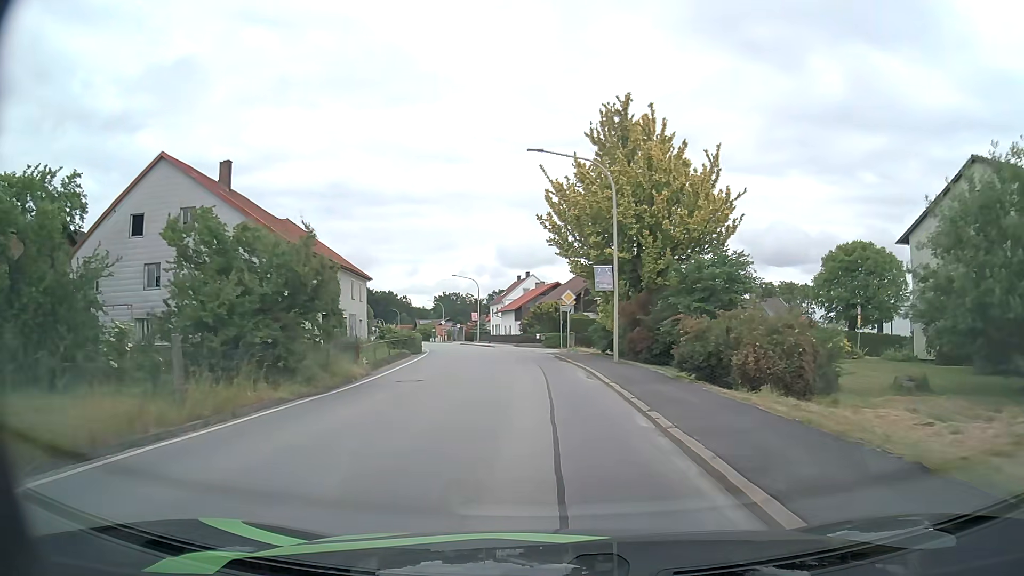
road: secondary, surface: asphalt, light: Day
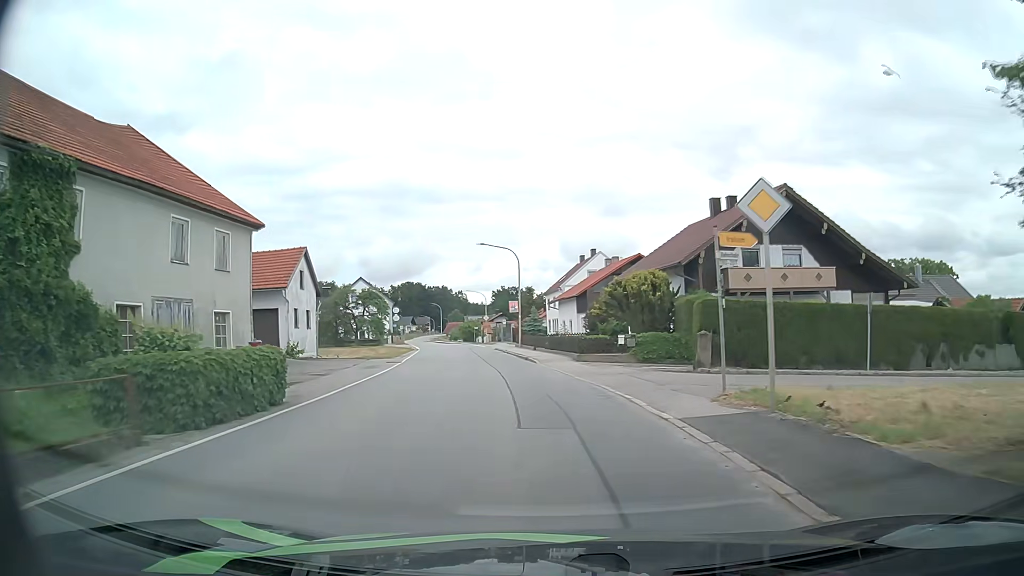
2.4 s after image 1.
(-0.9, +26.5) m; -5°
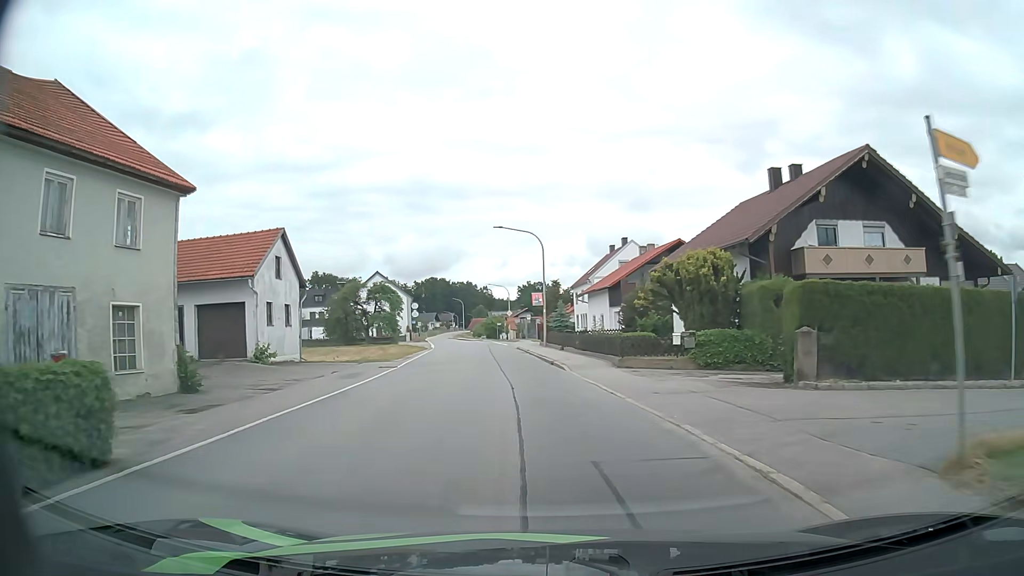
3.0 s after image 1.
(-0.2, +6.3) m; -3°
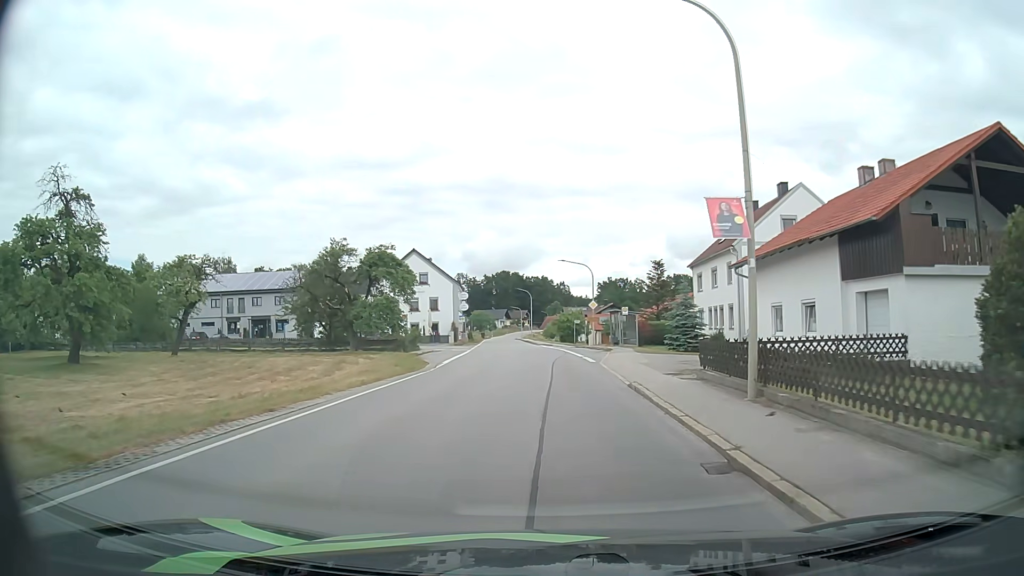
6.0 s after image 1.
(-2.1, +30.2) m; -6°
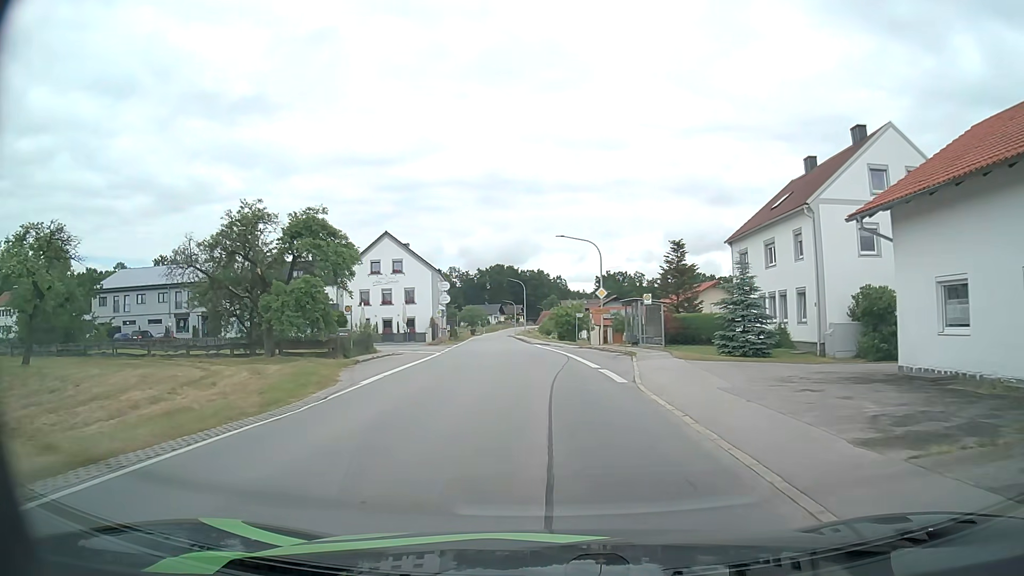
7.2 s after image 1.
(0.0, +13.2) m; 0°
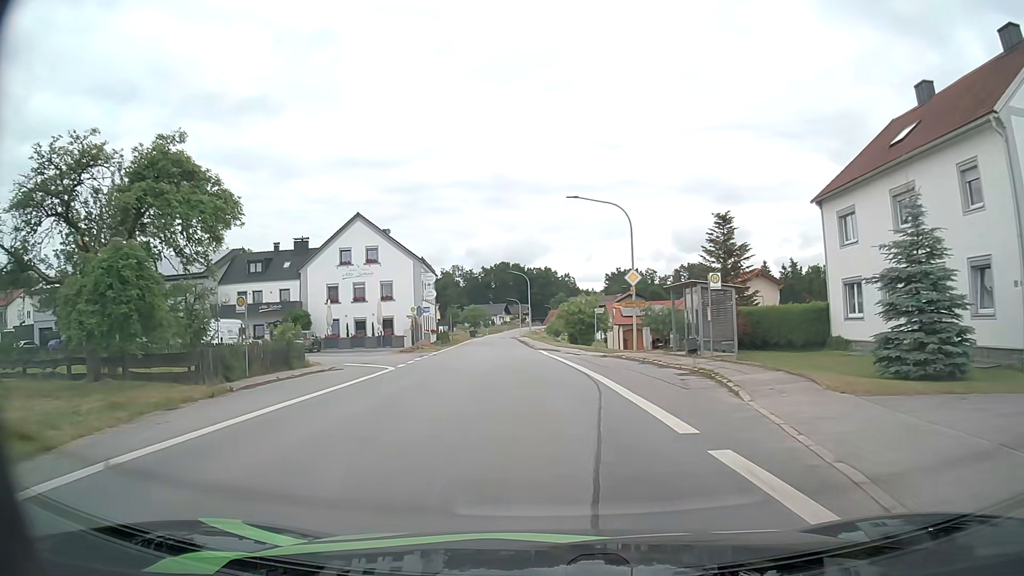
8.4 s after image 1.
(-0.1, +13.9) m; 0°
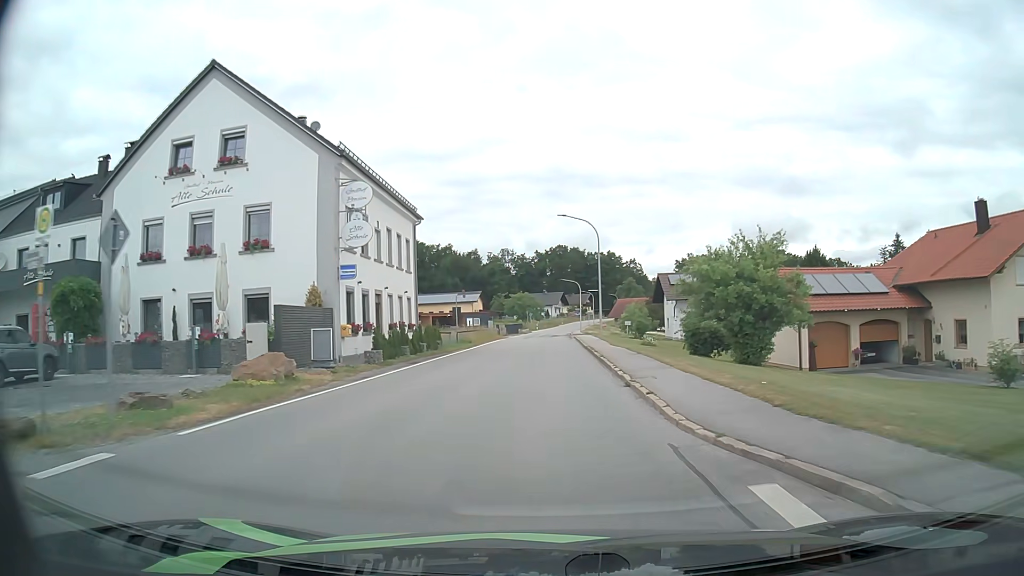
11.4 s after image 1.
(-1.9, +37.3) m; -5°
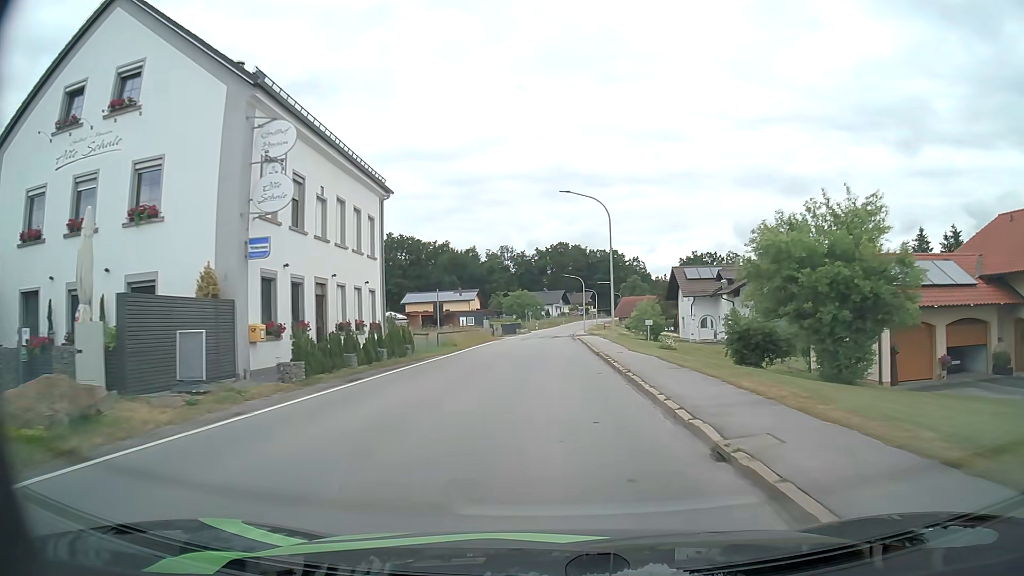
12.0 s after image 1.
(0.0, +7.9) m; 0°
